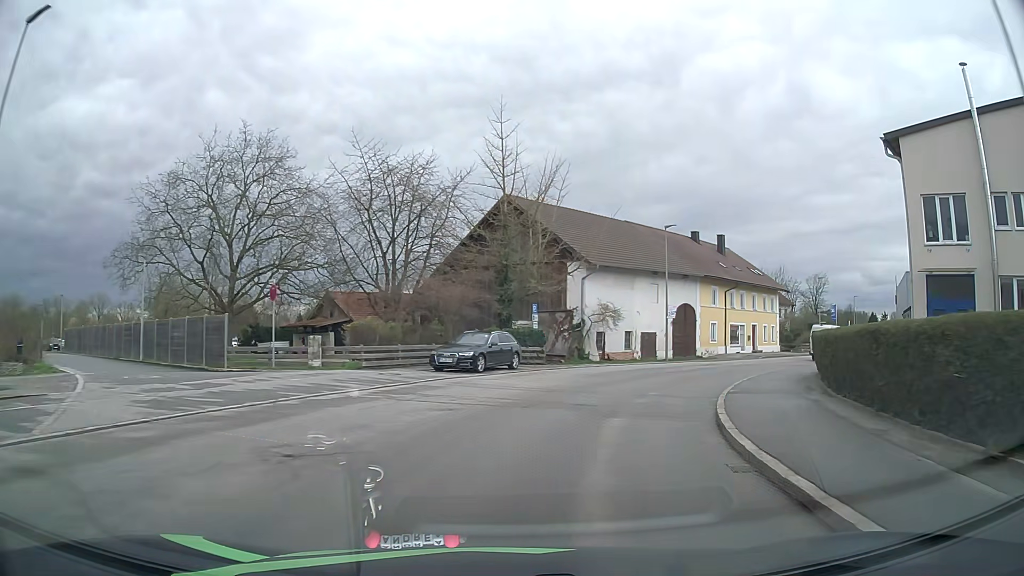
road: secondary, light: Day
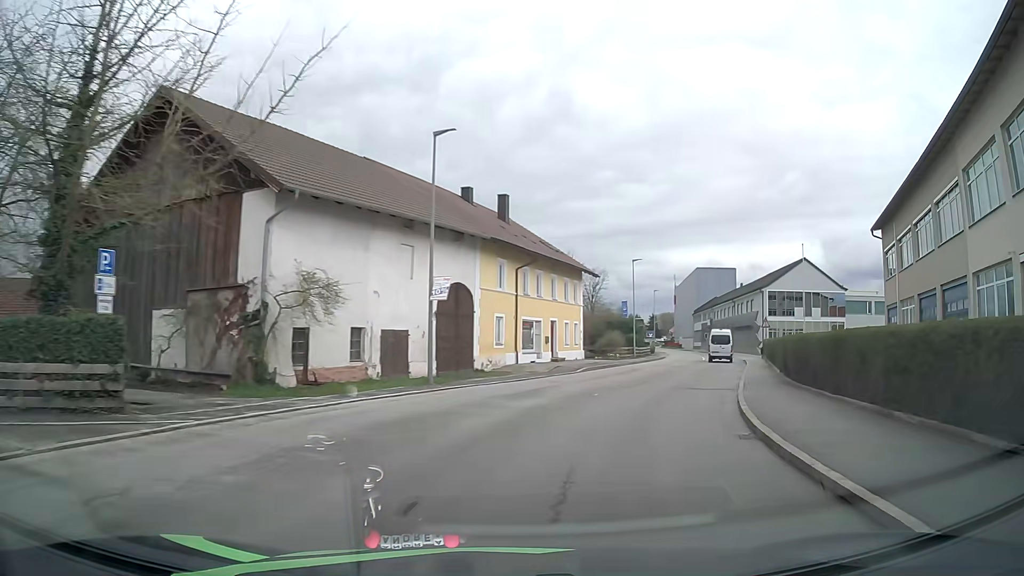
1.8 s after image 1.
(+3.5, +19.4) m; +22°
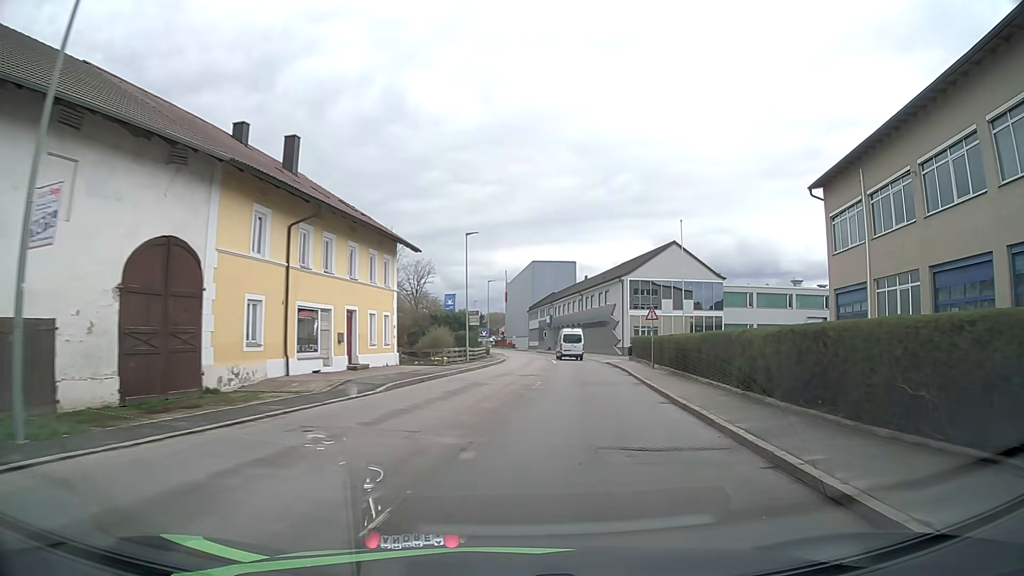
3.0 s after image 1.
(+1.7, +13.1) m; +15°
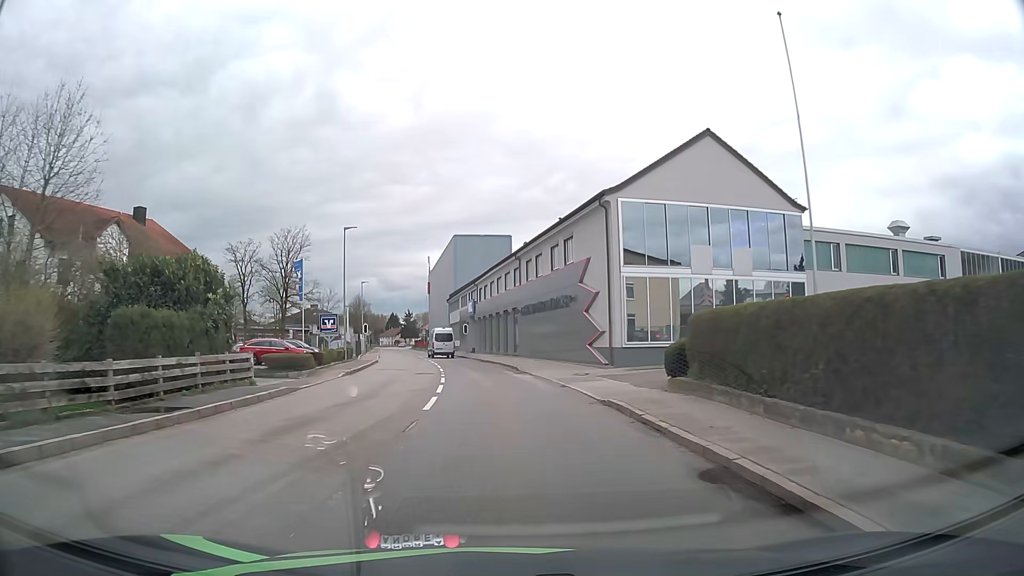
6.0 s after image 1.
(+3.5, +35.1) m; +5°
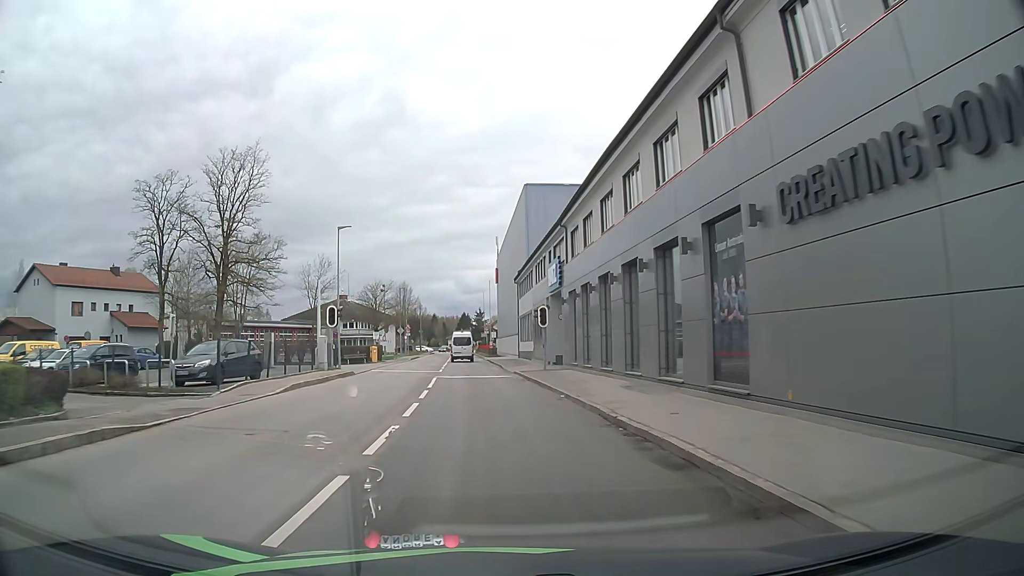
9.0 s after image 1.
(-2.1, +37.1) m; -7°
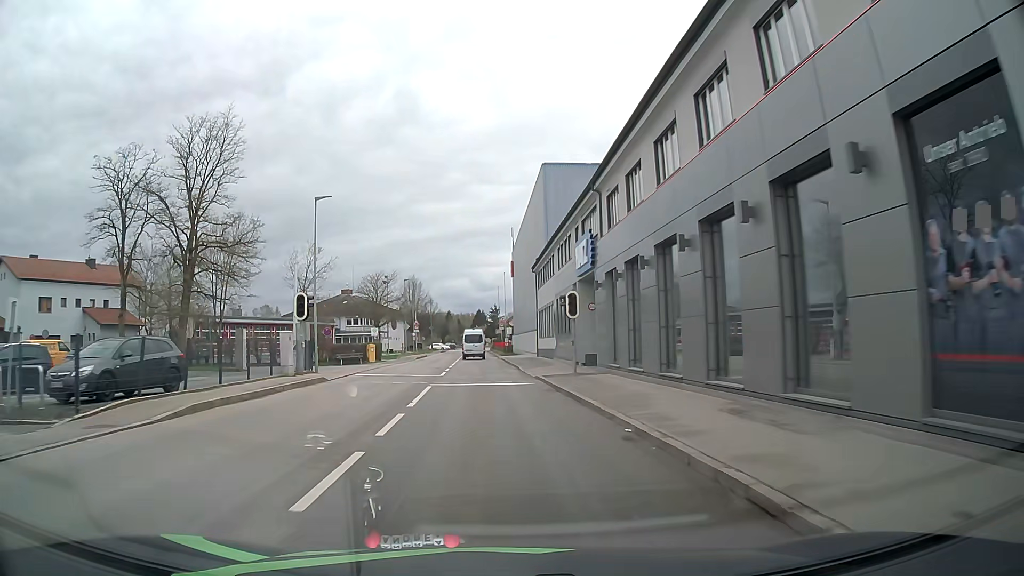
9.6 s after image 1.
(0.0, +7.6) m; -1°
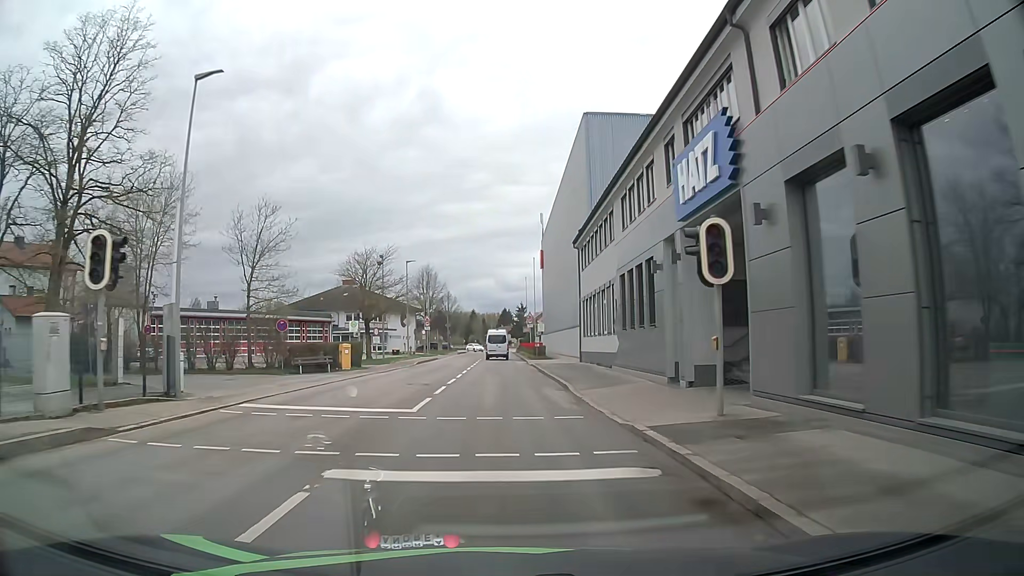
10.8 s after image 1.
(-0.2, +15.4) m; -2°
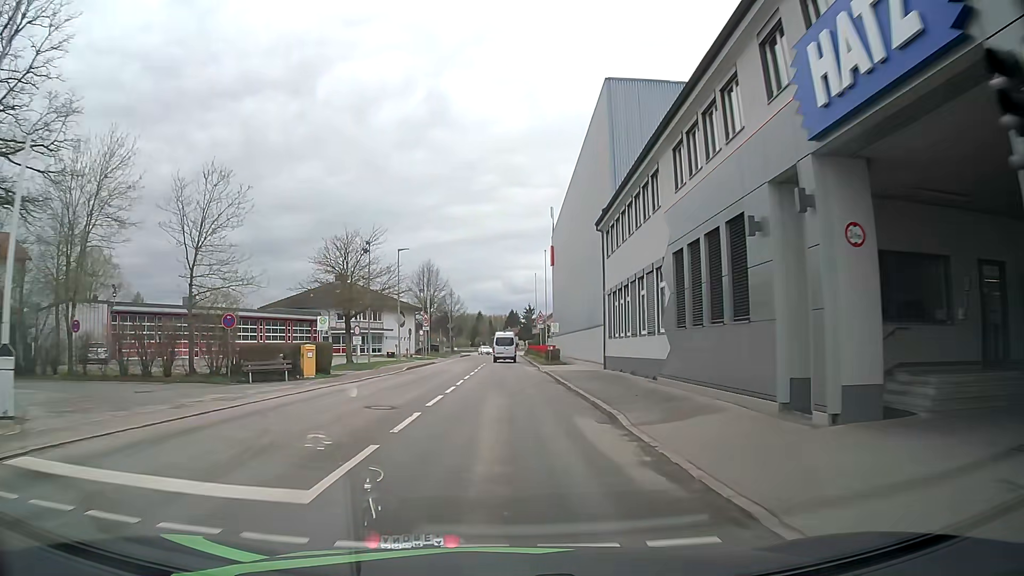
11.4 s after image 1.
(0.0, +7.8) m; 0°
(0, +10) (0, +20) (0, +30) (0, +40) (0, +50) (0, +60) (0, +70) (0, +80) (0, +90) (0, +100) m
